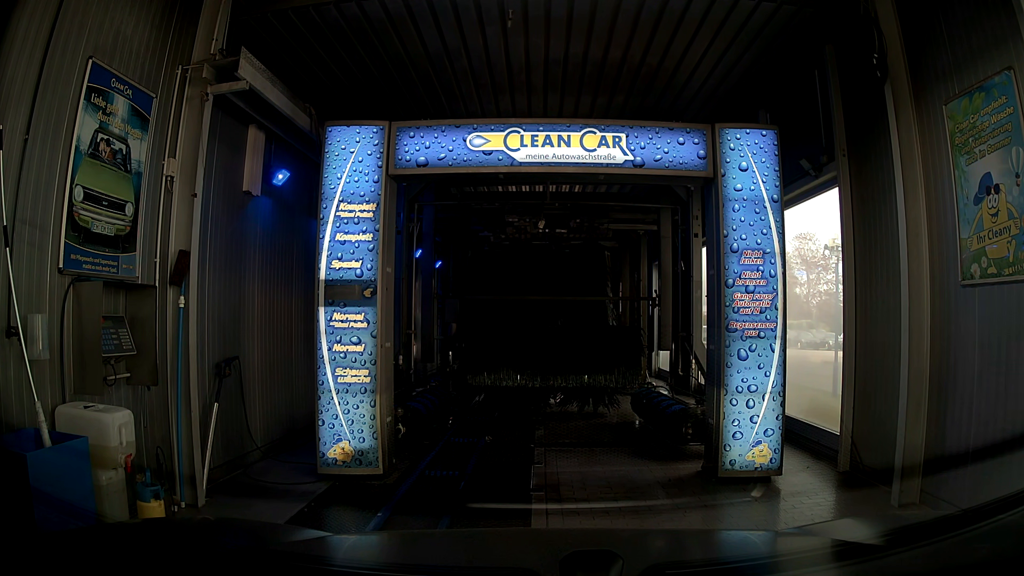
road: service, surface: asphalt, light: Day
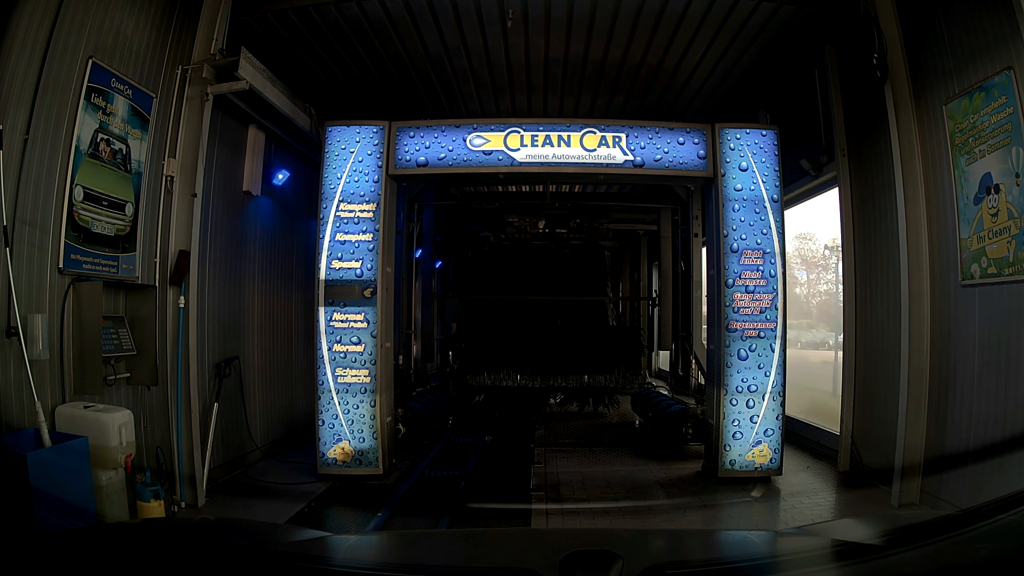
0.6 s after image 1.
(0.0, 0.0) m; 0°
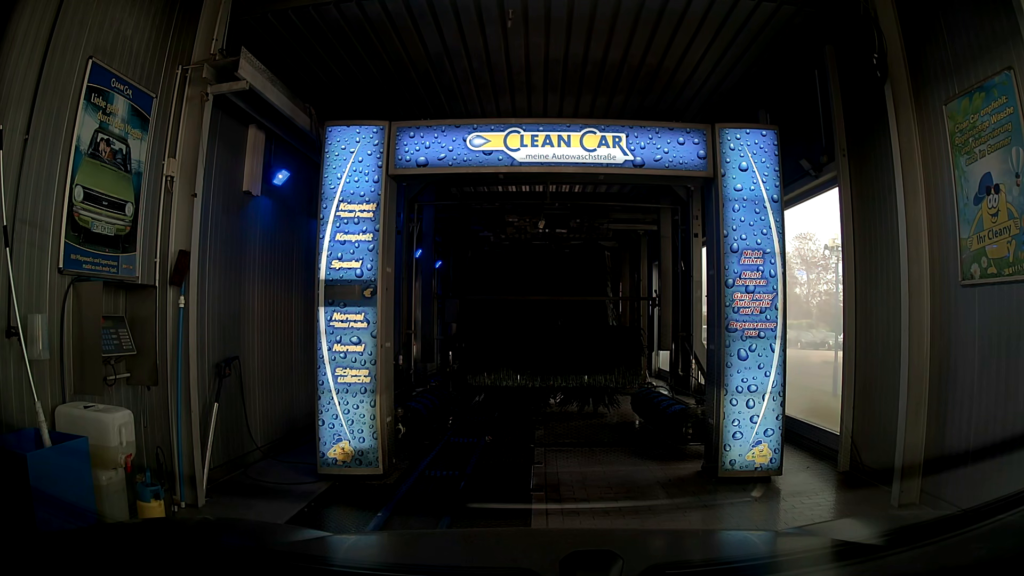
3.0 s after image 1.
(0.0, 0.0) m; 0°
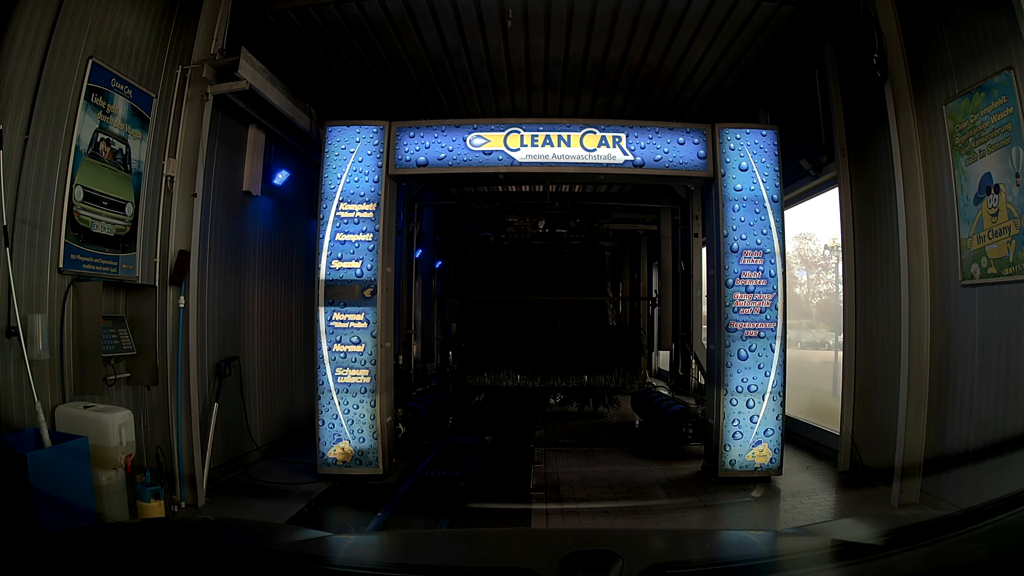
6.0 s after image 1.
(0.0, 0.0) m; 0°
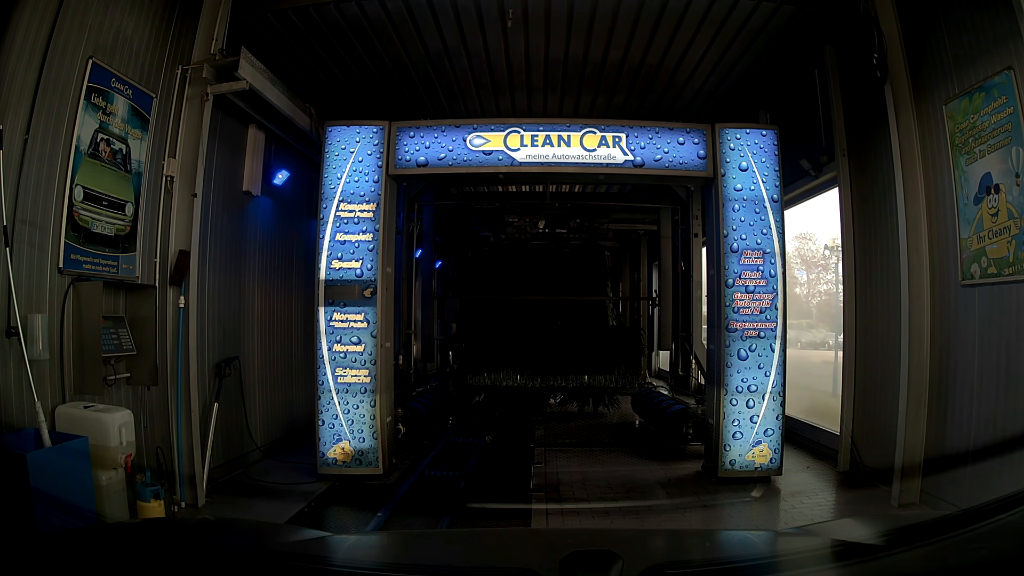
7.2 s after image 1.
(0.0, 0.0) m; 0°
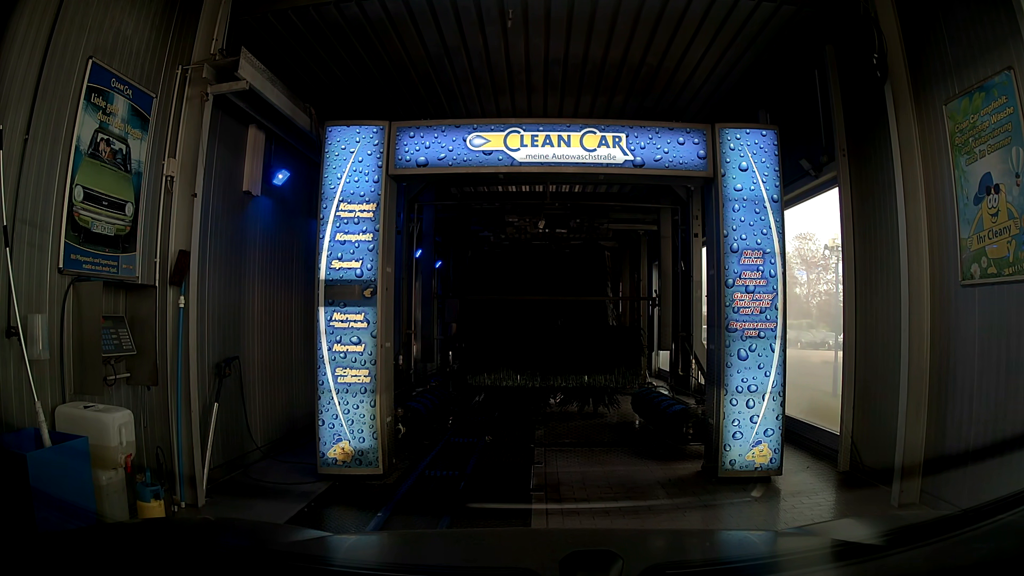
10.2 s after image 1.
(0.0, 0.0) m; 0°
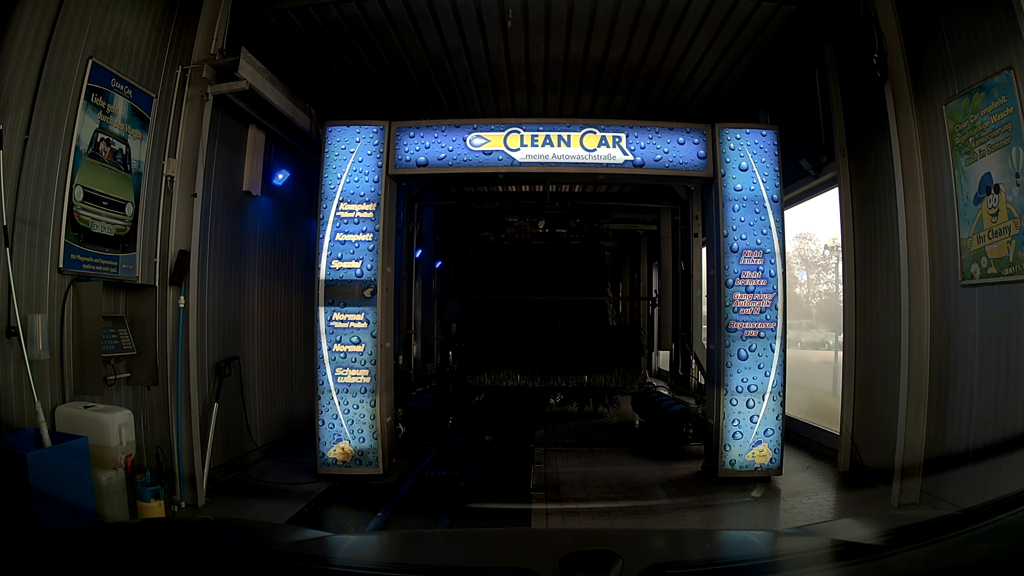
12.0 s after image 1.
(0.0, 0.0) m; 0°
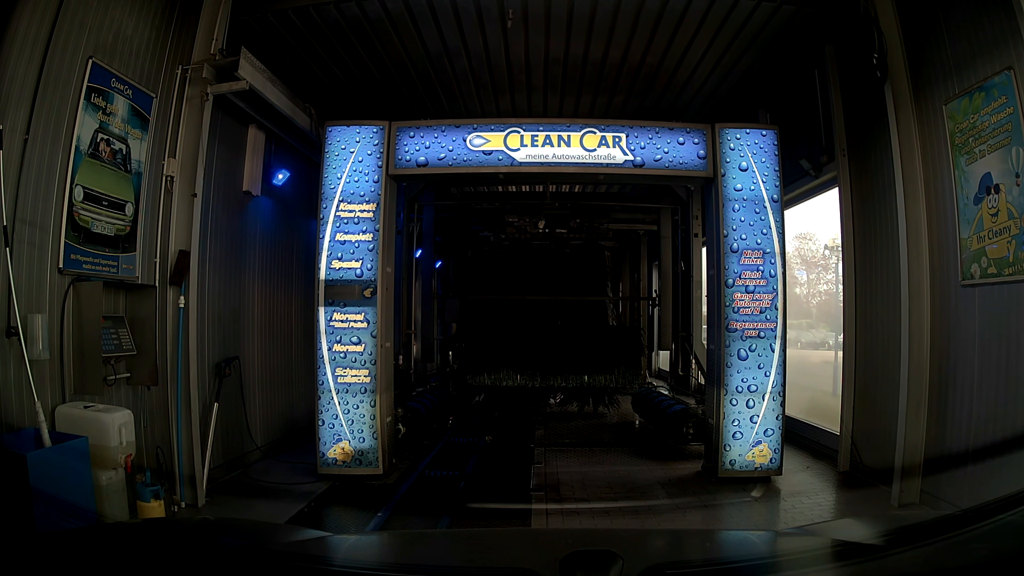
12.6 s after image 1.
(0.0, 0.0) m; 0°
